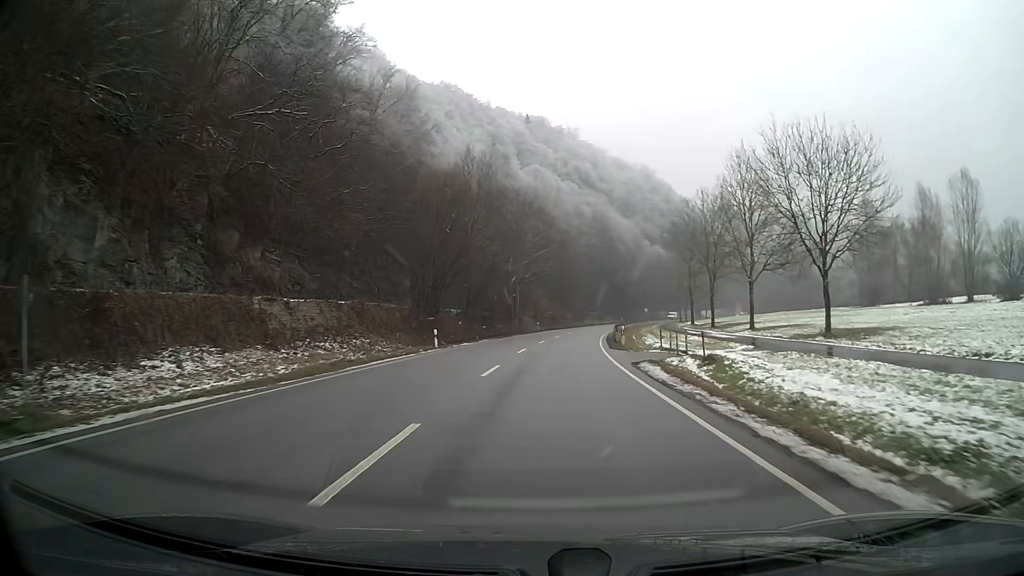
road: primary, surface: asphalt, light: Day
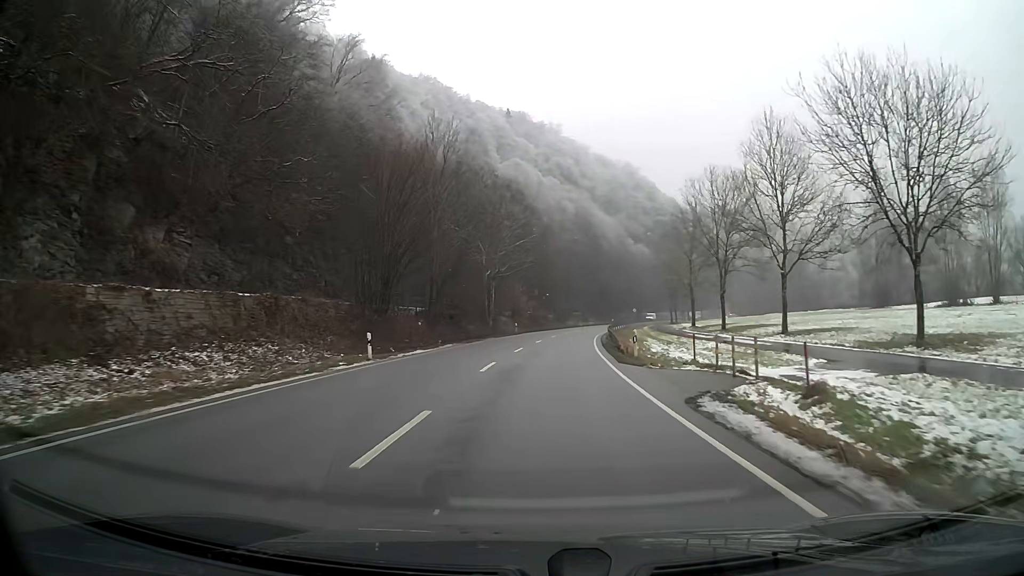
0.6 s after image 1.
(+0.2, +10.4) m; +2°
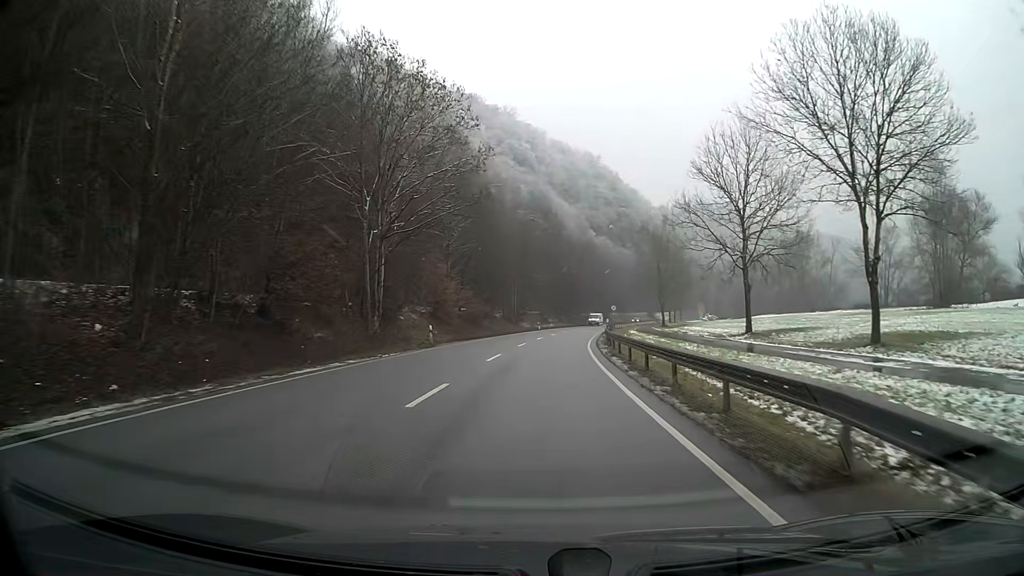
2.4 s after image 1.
(+1.1, +31.5) m; +4°
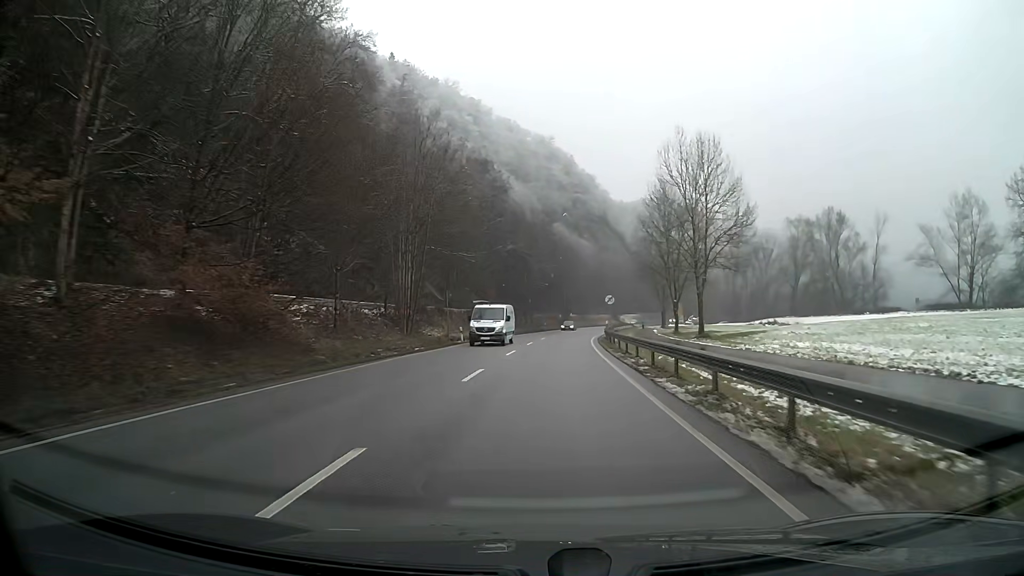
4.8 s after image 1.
(+1.7, +42.4) m; +5°
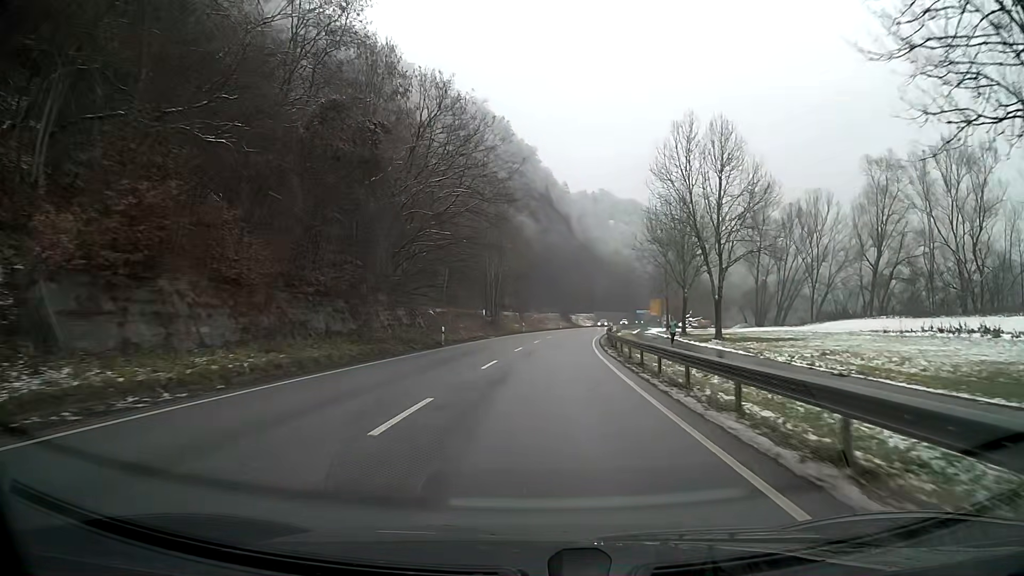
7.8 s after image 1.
(+2.8, +54.2) m; +6°
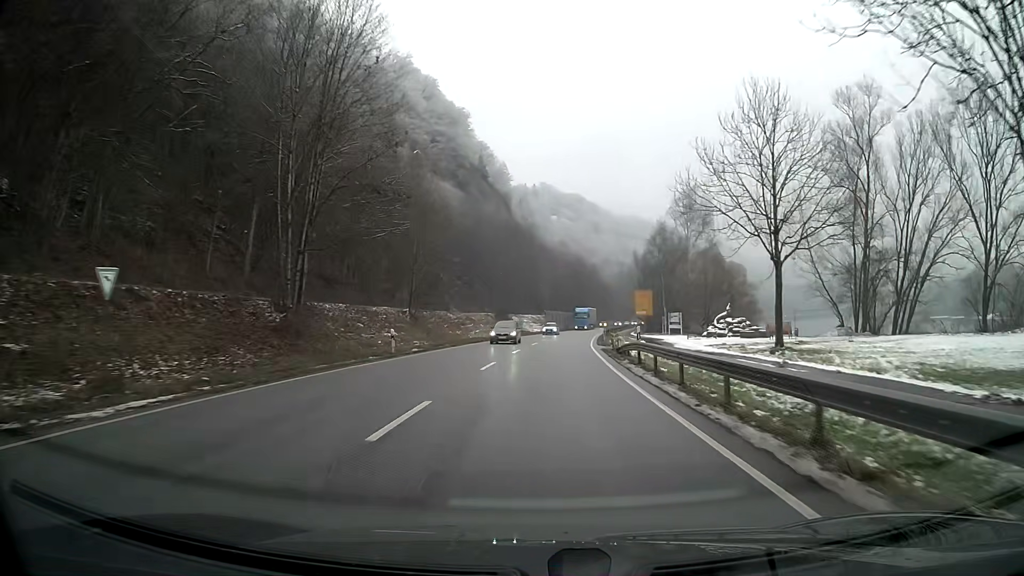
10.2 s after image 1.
(+2.2, +47.9) m; +6°
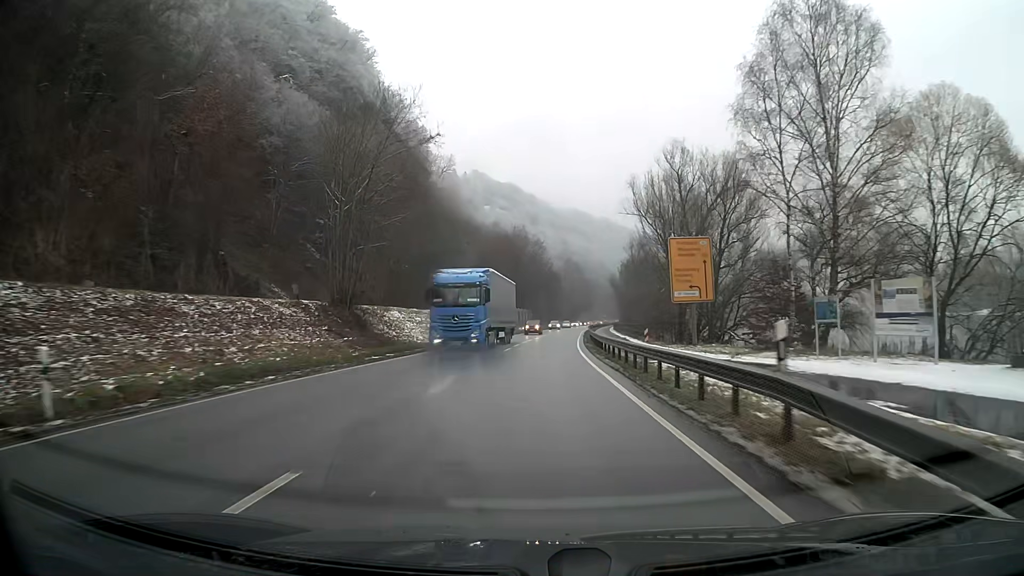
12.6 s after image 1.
(+2.5, +52.0) m; +5°
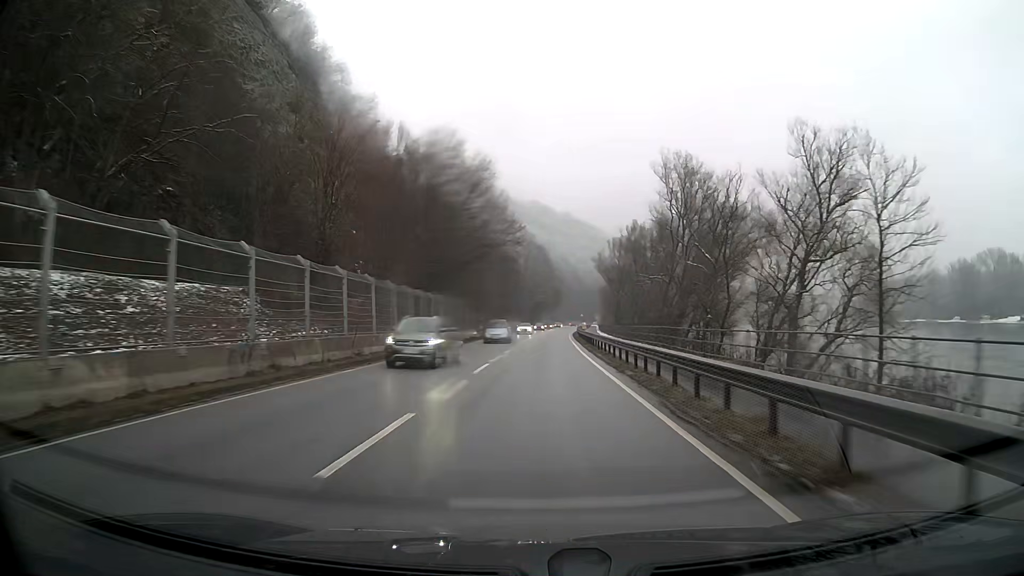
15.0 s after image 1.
(+1.9, +56.1) m; +4°
(0, +10) (0, +20) (0, +30) (+1, +40) (+1, +50) (+1, +60) (+2, +70) (+2, +80) (+3, +90) (+4, +100) m
